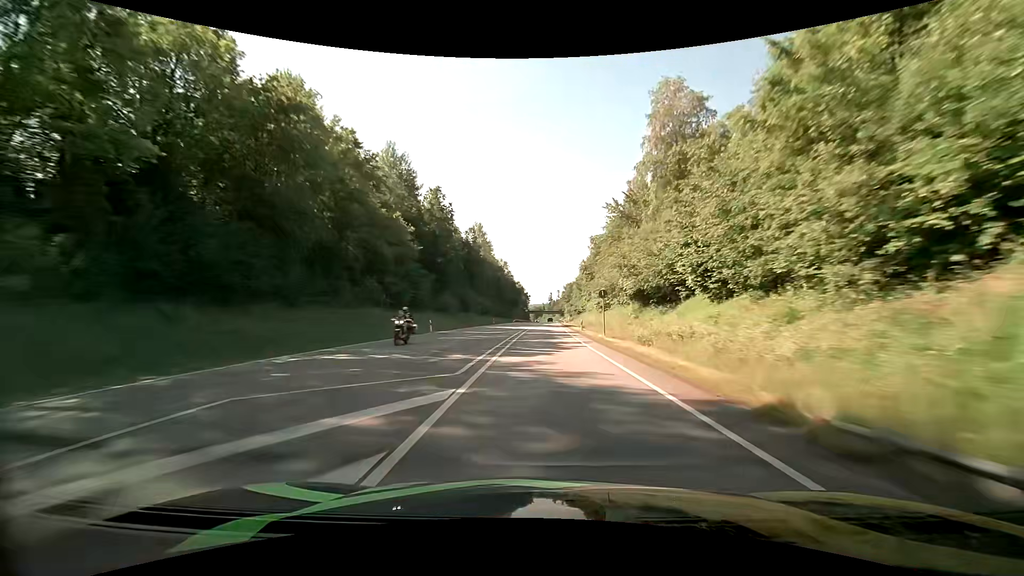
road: primary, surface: asphalt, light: Day
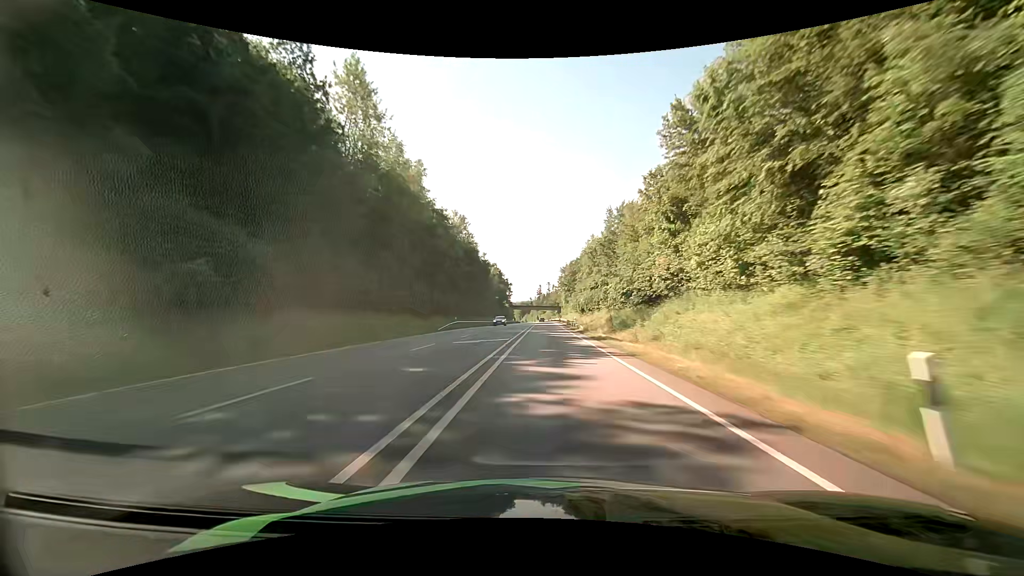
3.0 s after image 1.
(+1.3, +87.7) m; +2°
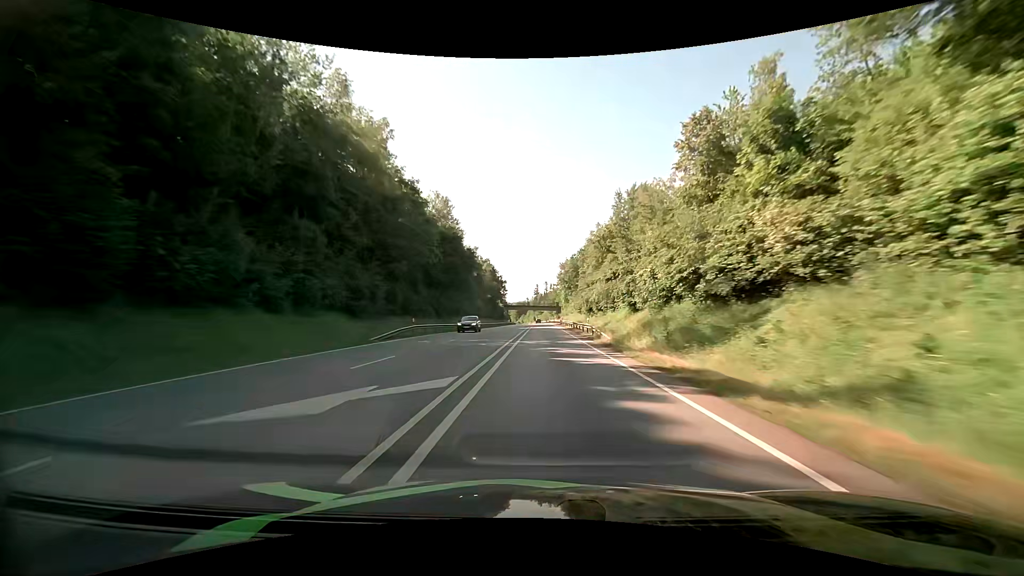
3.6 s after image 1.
(0.0, +17.9) m; 0°
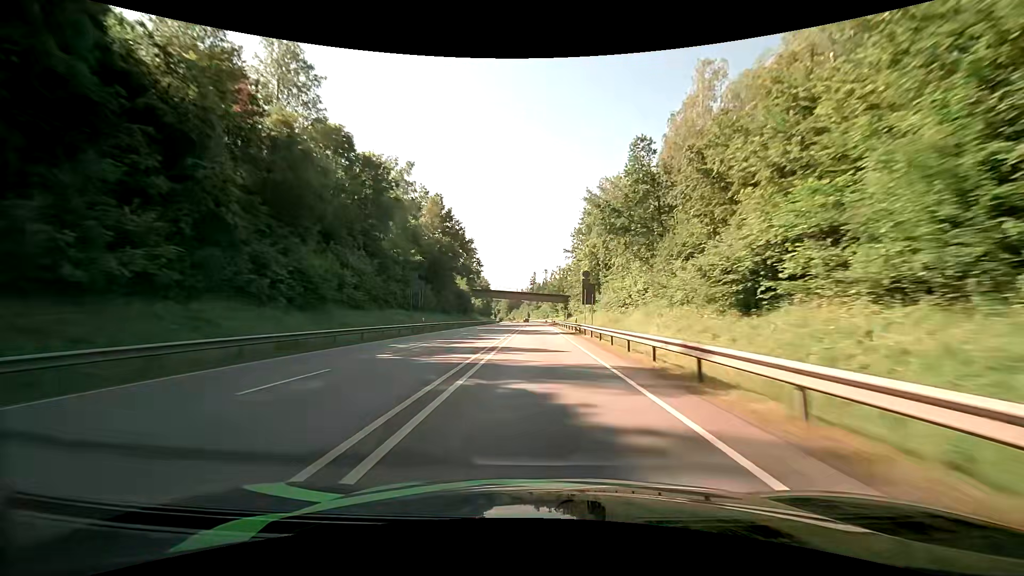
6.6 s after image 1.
(+0.7, +89.1) m; 0°
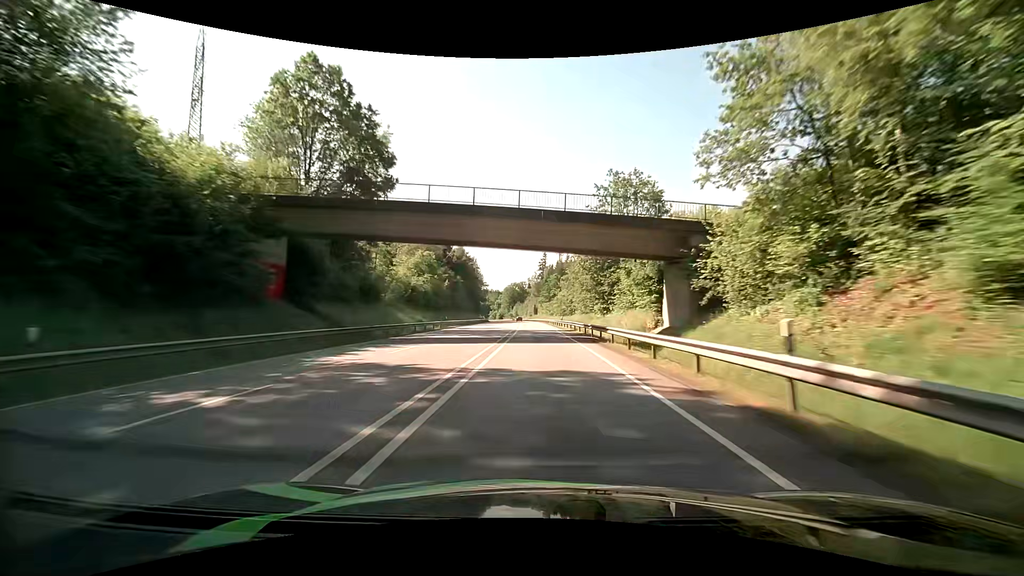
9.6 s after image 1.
(-0.7, +87.5) m; -1°
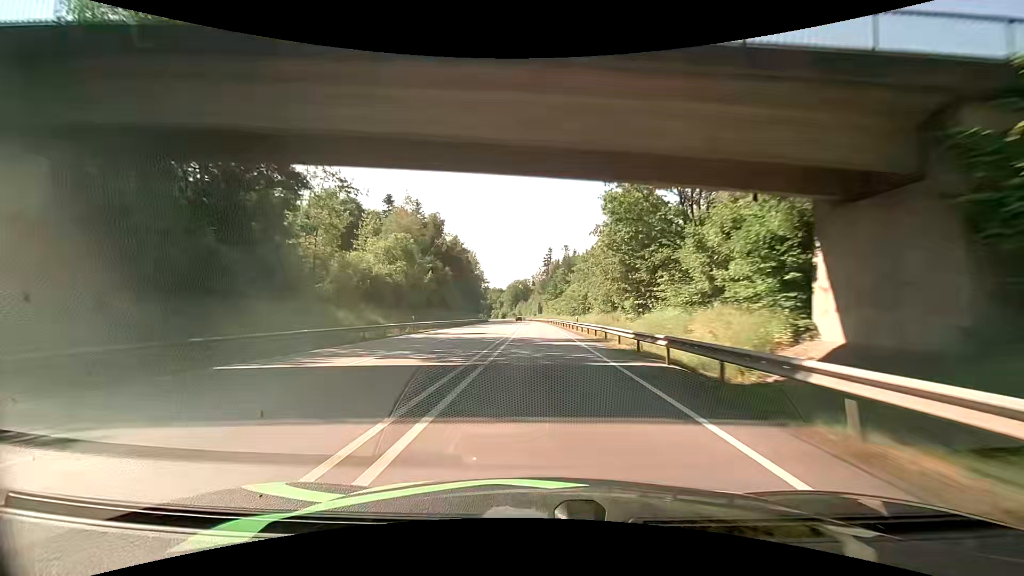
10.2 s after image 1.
(0.0, +17.2) m; 0°
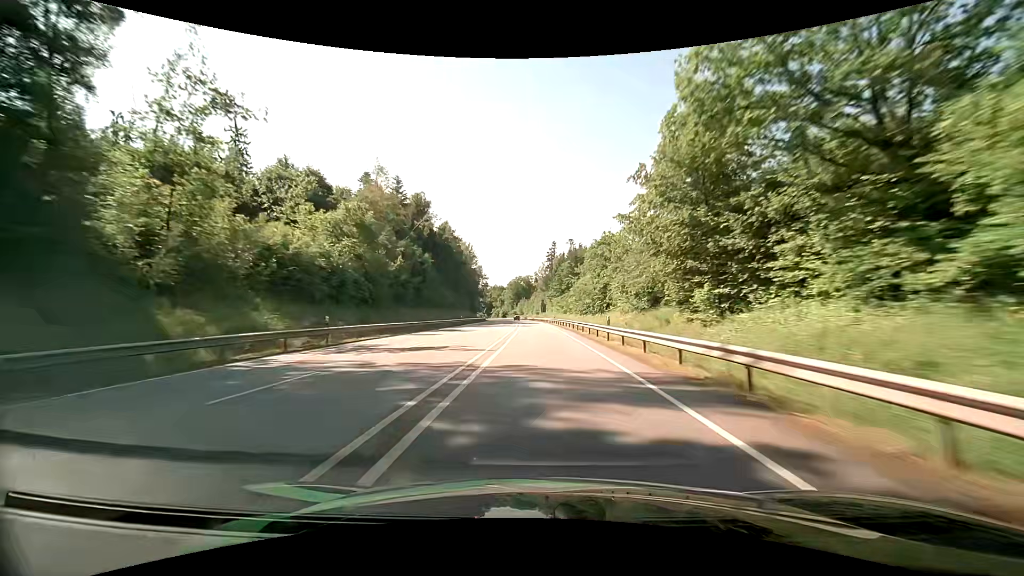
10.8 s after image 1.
(-0.1, +17.2) m; 0°
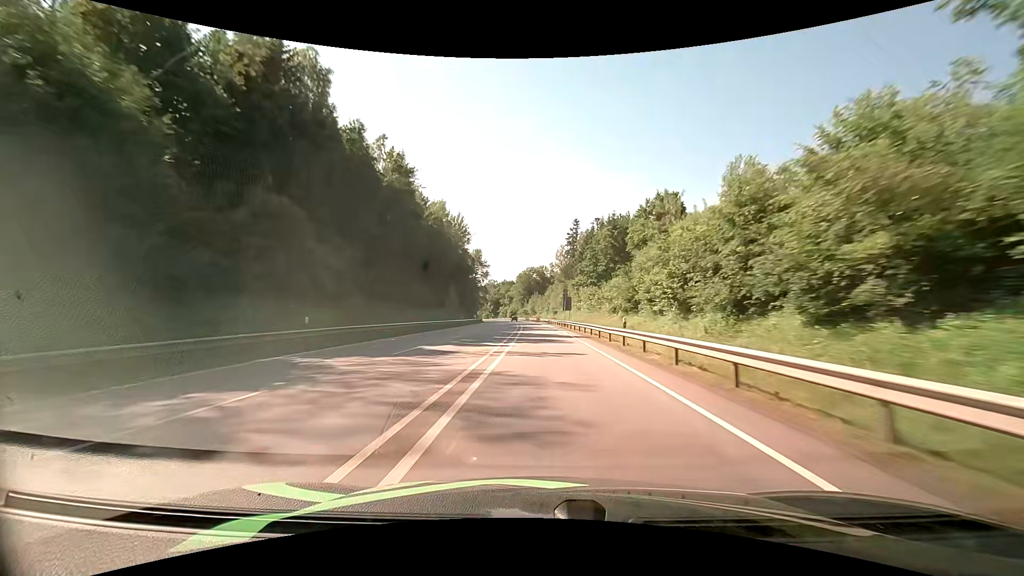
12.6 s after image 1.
(-1.1, +51.1) m; -2°
(0, +10) (0, +20) (0, +30) (0, +40) (-1, +50) (-1, +60) (-1, +70) (-1, +80) (-2, +90) (-2, +100) m
